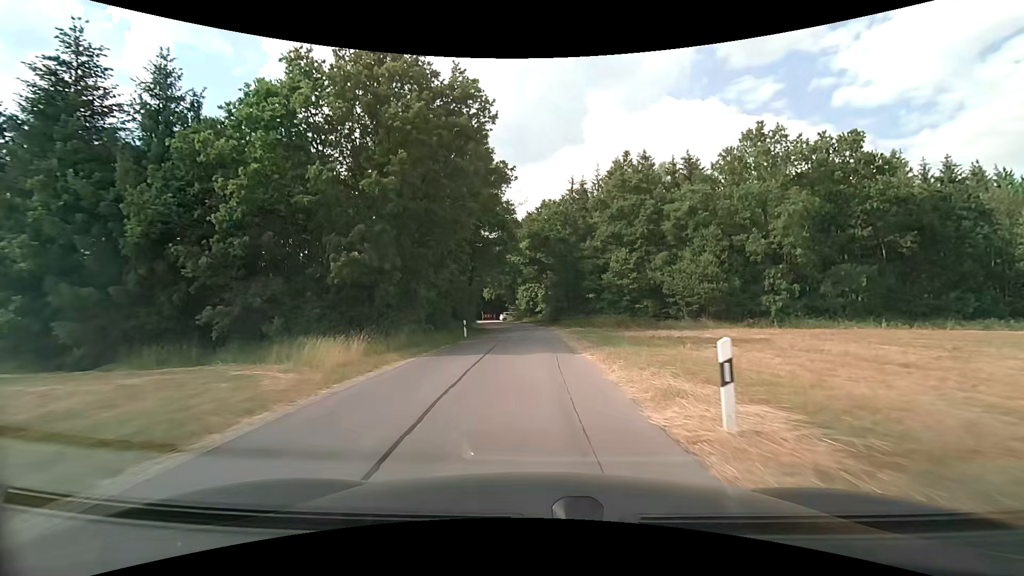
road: unclassified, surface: asphalt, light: Day
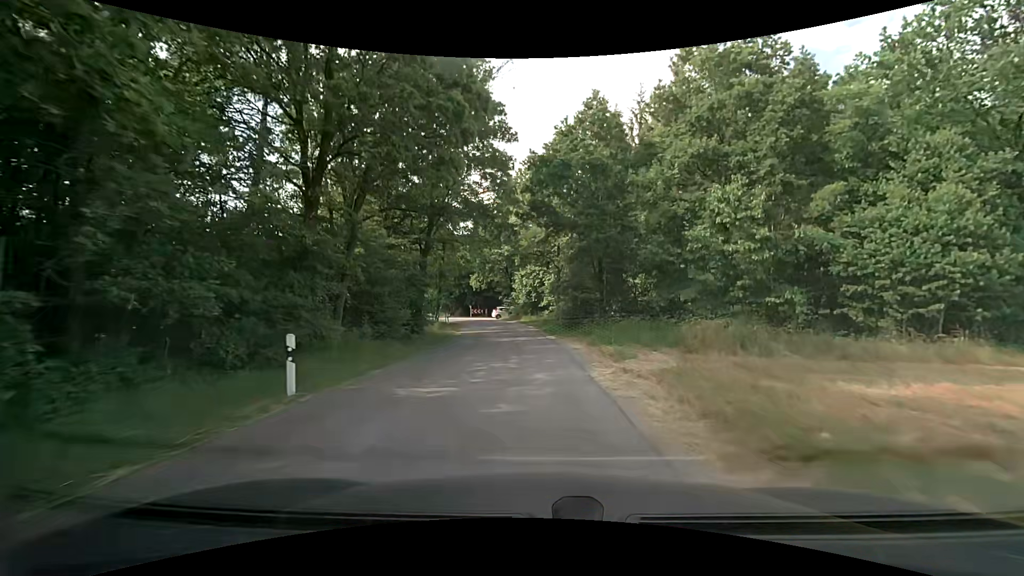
(+0.1, +21.2) m; 0°
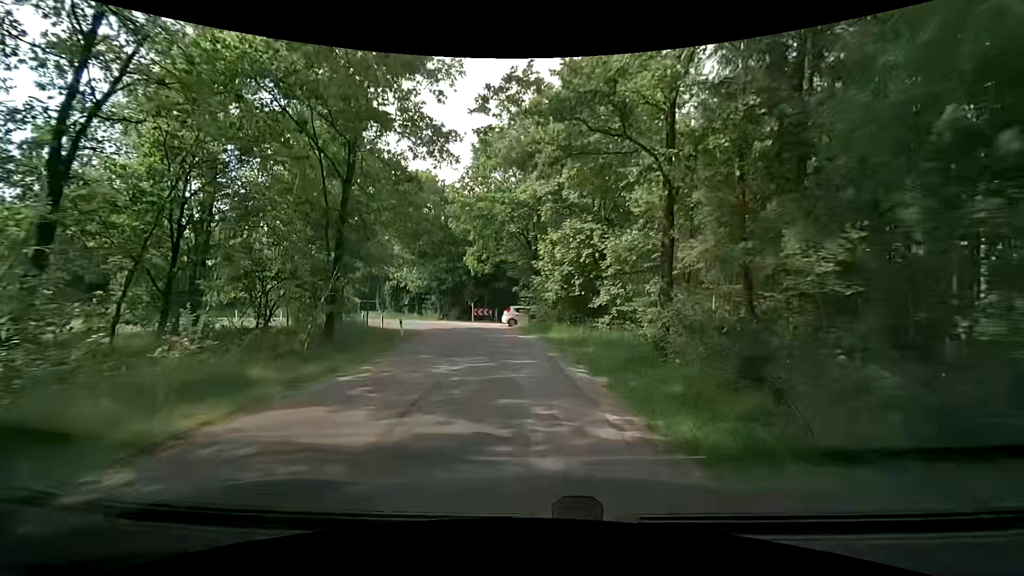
(-0.7, +25.2) m; -3°
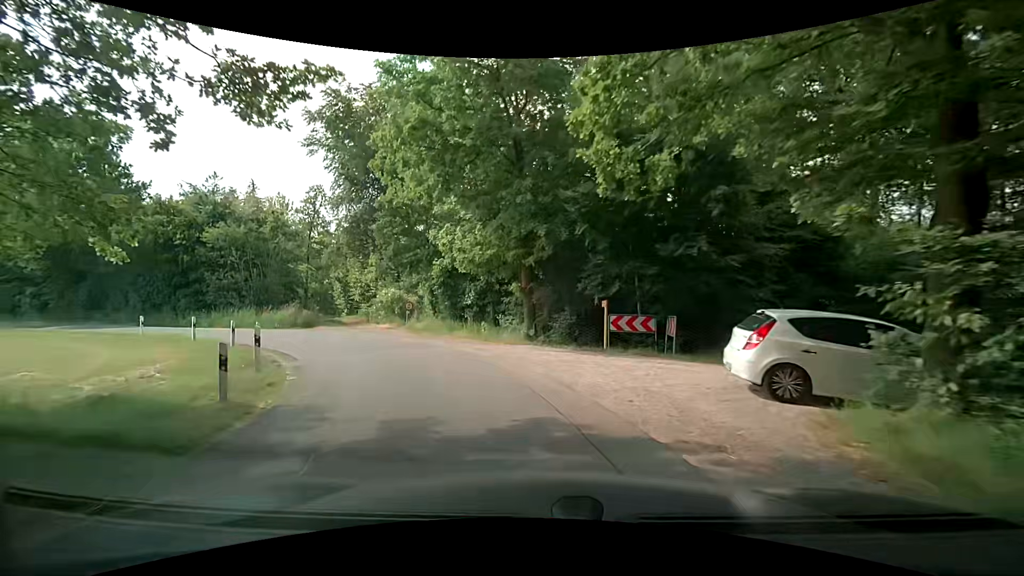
(-3.1, +26.4) m; -15°
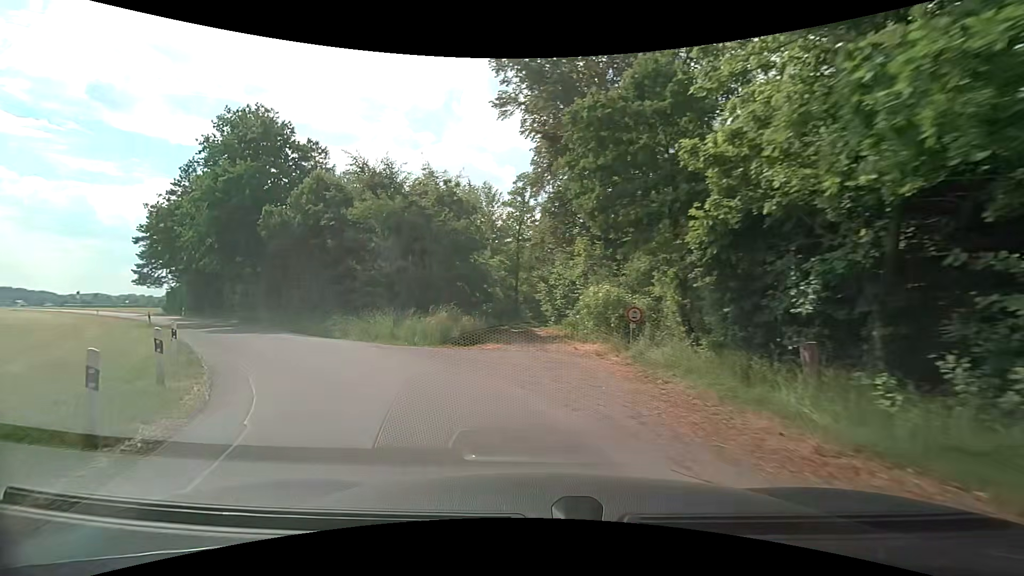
(-2.8, +14.6) m; -25°
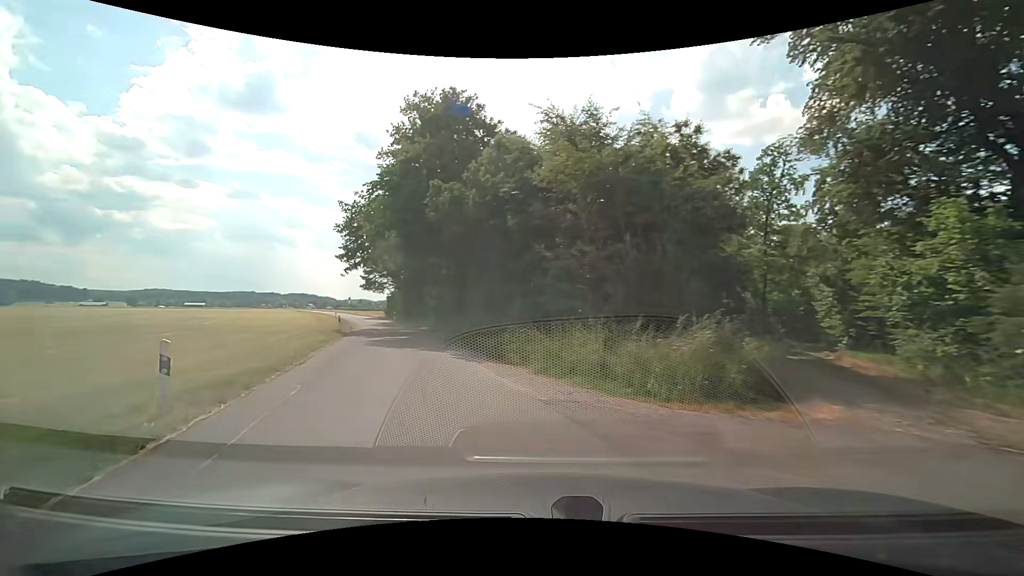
(-1.8, +9.2) m; -23°
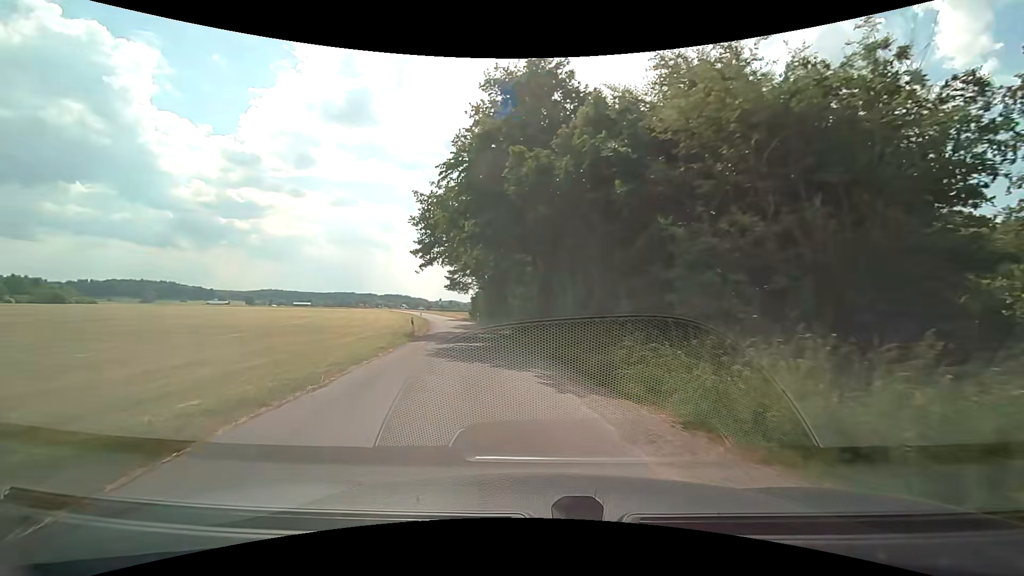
(-0.5, +4.7) m; -10°
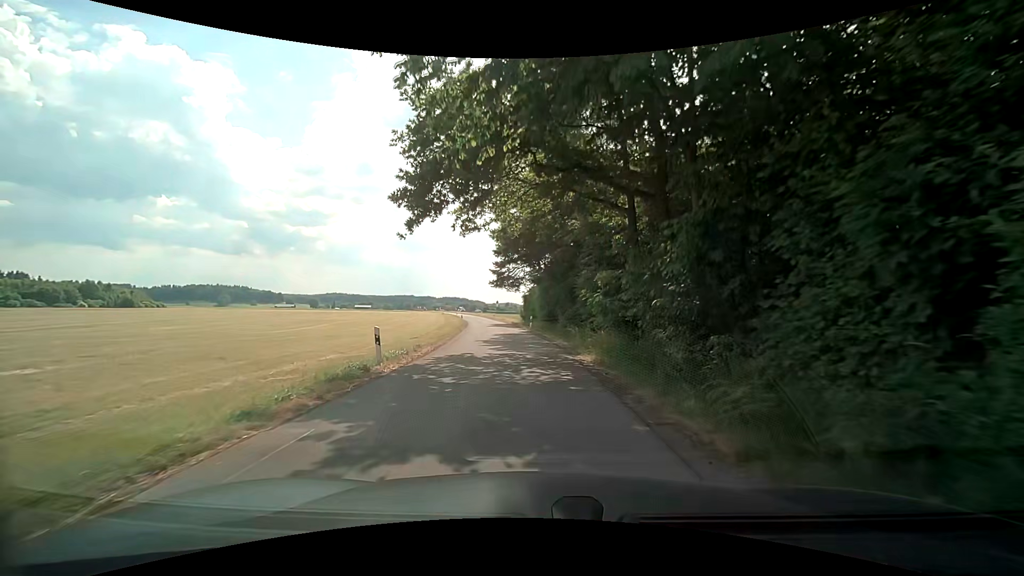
(-1.4, +15.9) m; -8°
(0, +10) (0, +20) (-1, +30) (-2, +40) (-3, +50) (-4, +60) (-6, +70) (-7, +80) (-9, +89) (-10, +99) m
